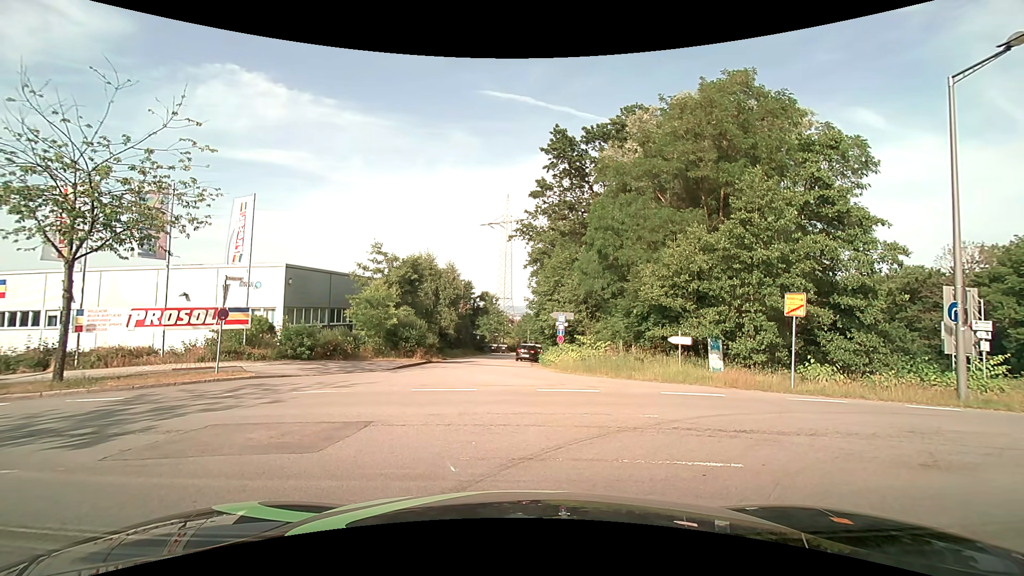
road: residential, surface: asphalt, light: Day
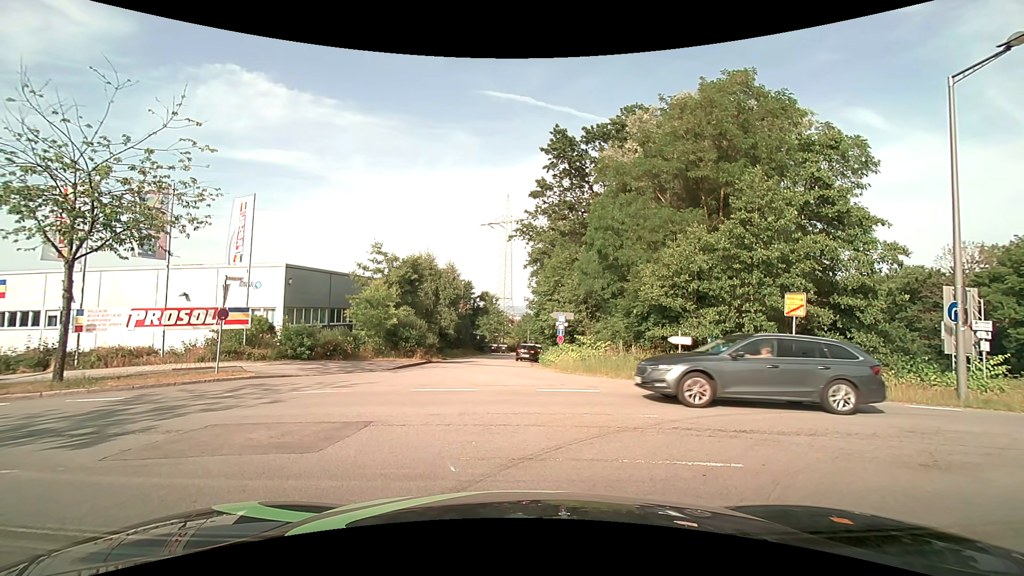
(0.0, 0.0) m; 0°
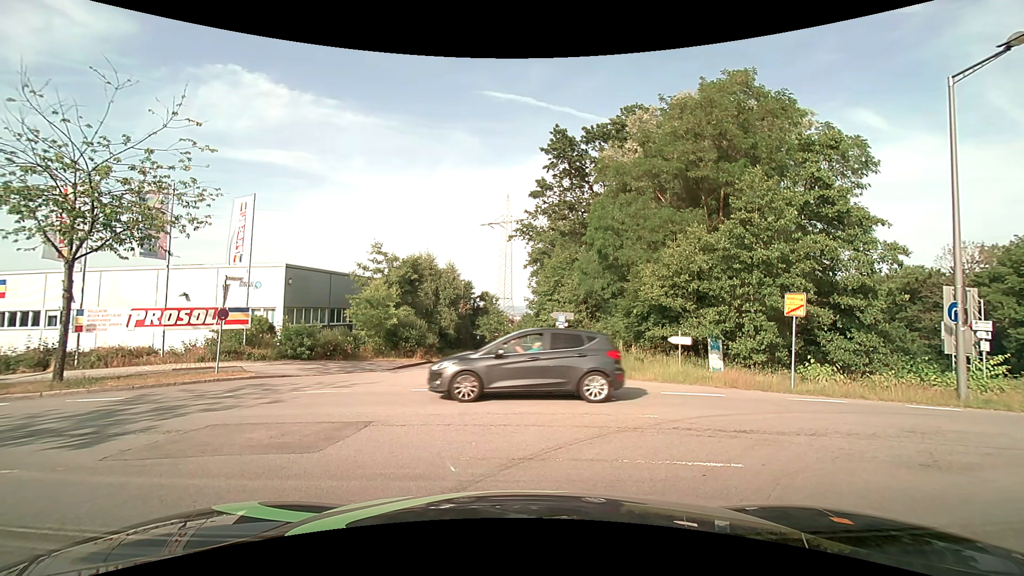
(0.0, 0.0) m; 0°
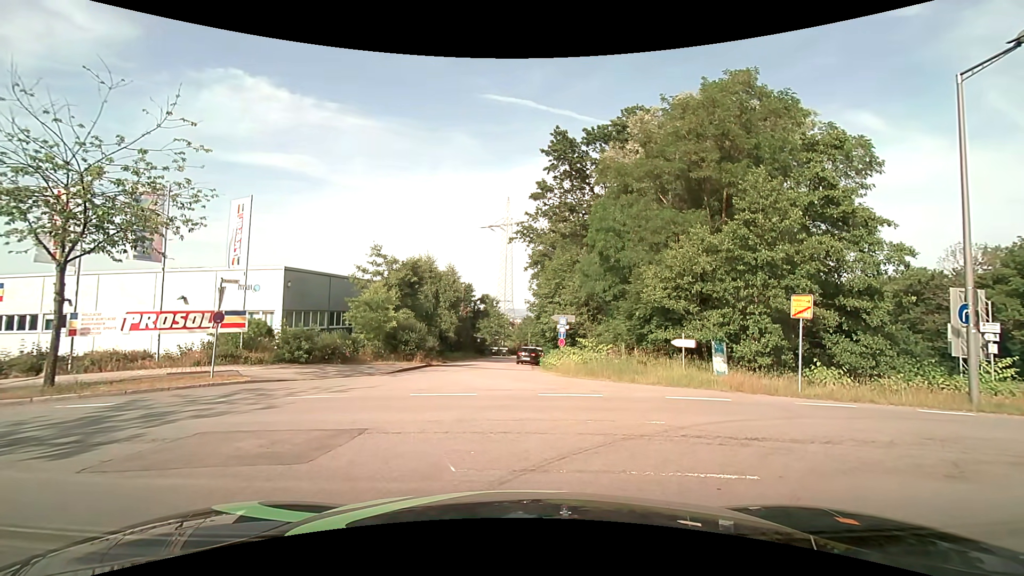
(0.0, +0.3) m; 0°
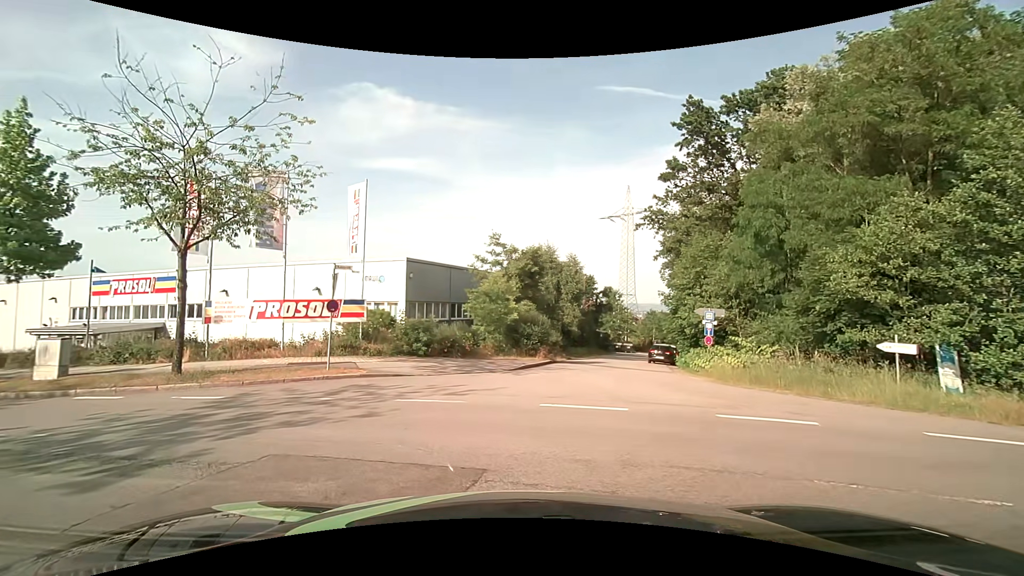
(-0.2, +3.0) m; -11°
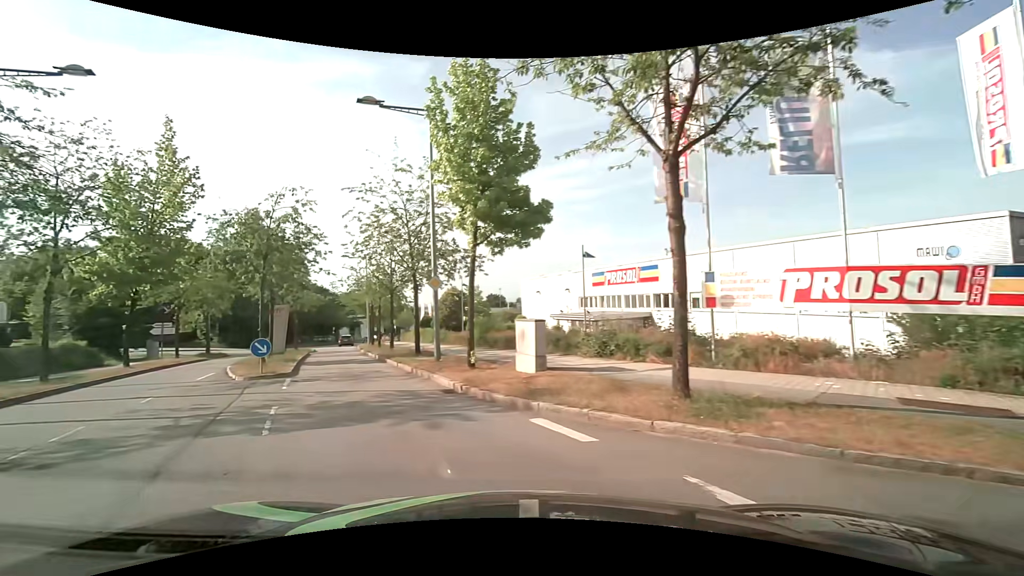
(-4.2, +8.5) m; -52°
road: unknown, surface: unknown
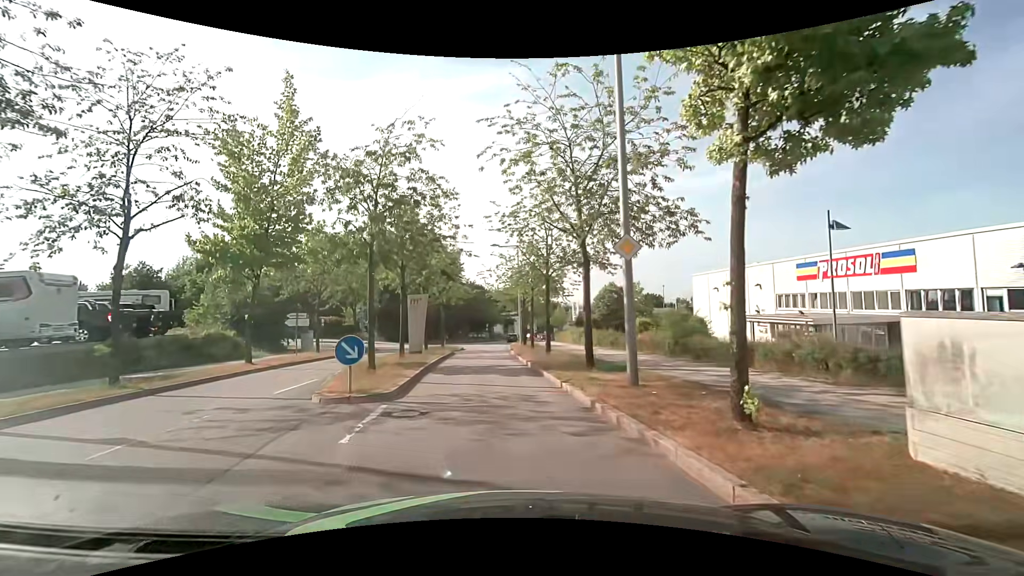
(-1.3, +7.4) m; -17°
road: residential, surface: asphalt
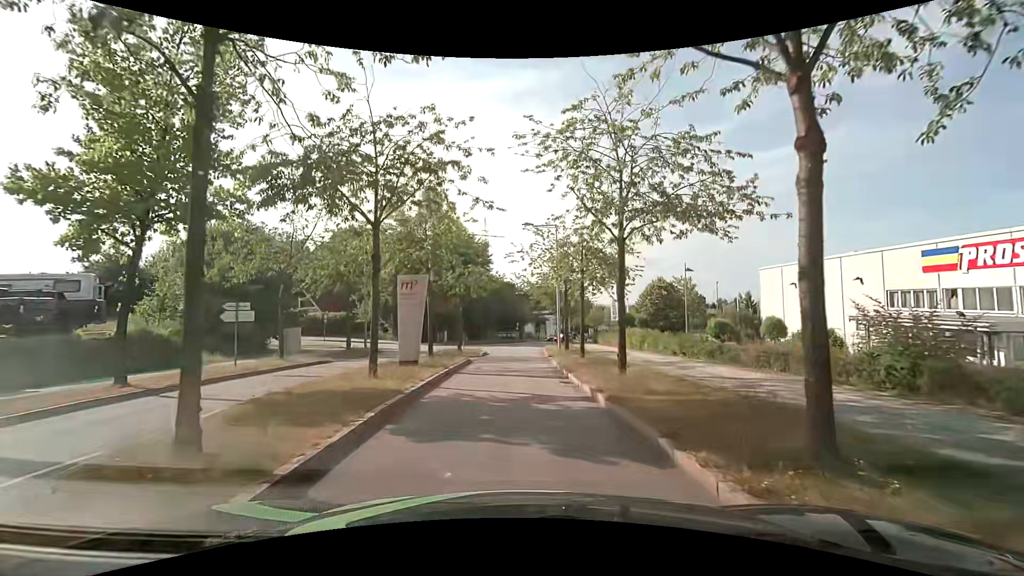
(-0.4, +9.0) m; -3°
(0, +10) (0, +20) (0, +30) (0, +40) (+1, +50) (+2, +60) (+3, +70) (+5, +80) (+8, +89) (+10, +99) m
